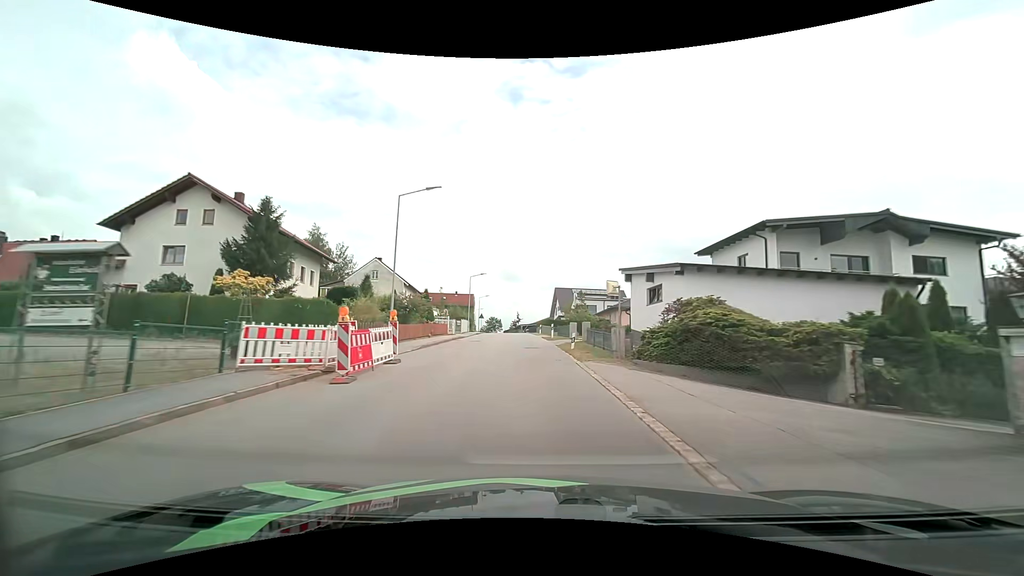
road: tertiary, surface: asphalt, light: Day
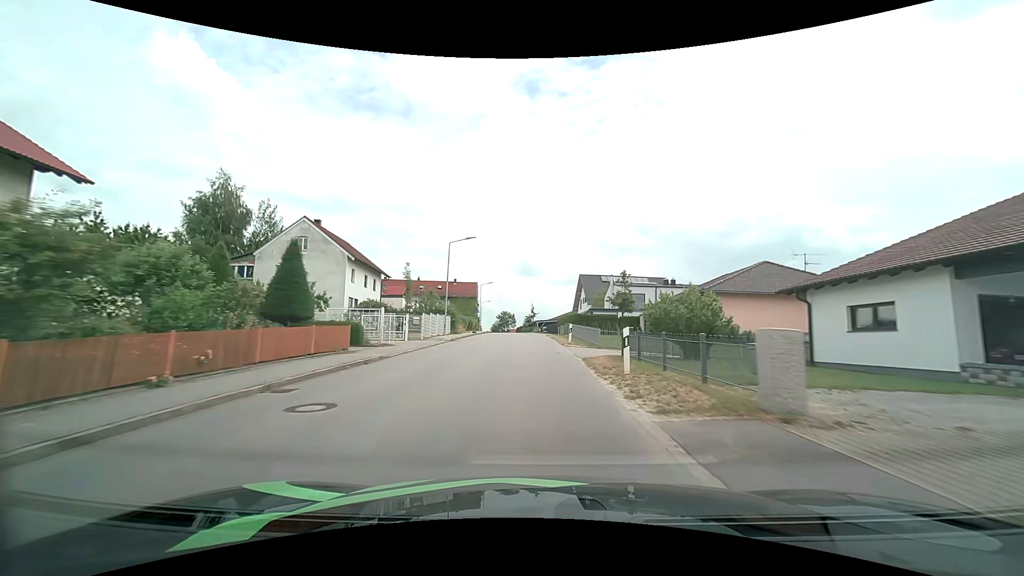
(-0.5, +26.4) m; -2°
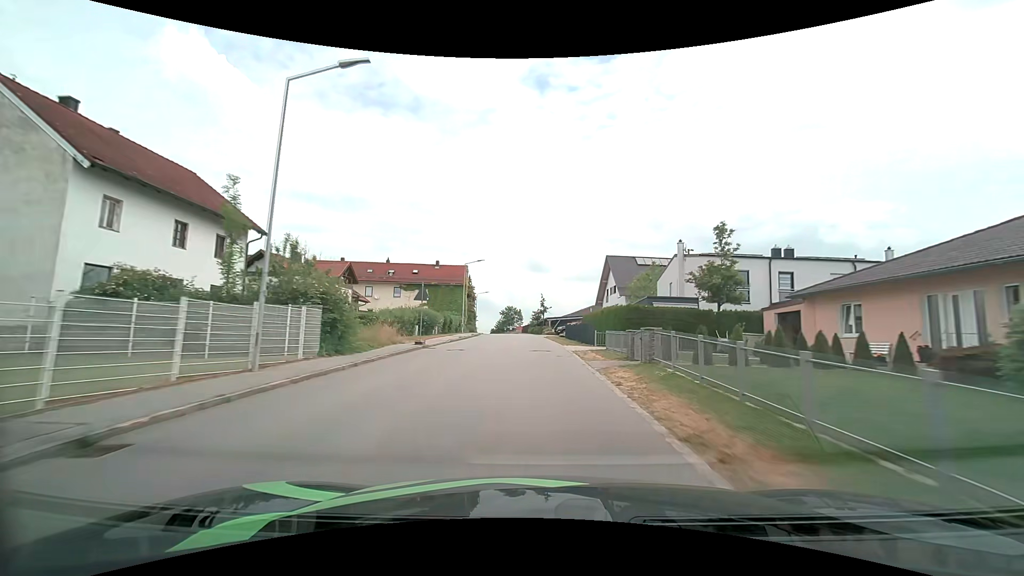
(-0.2, +27.0) m; -1°
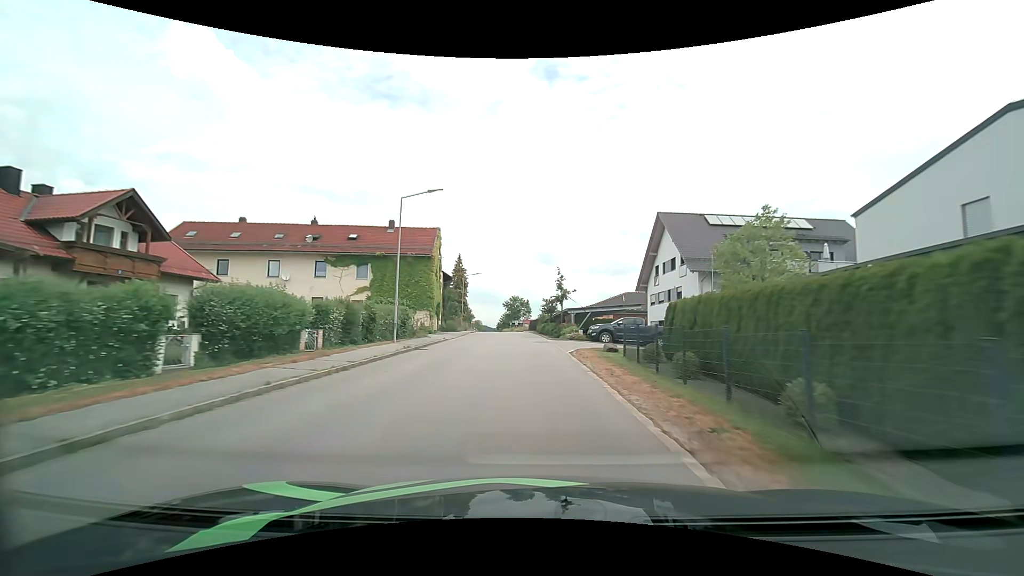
(-0.2, +27.6) m; -1°
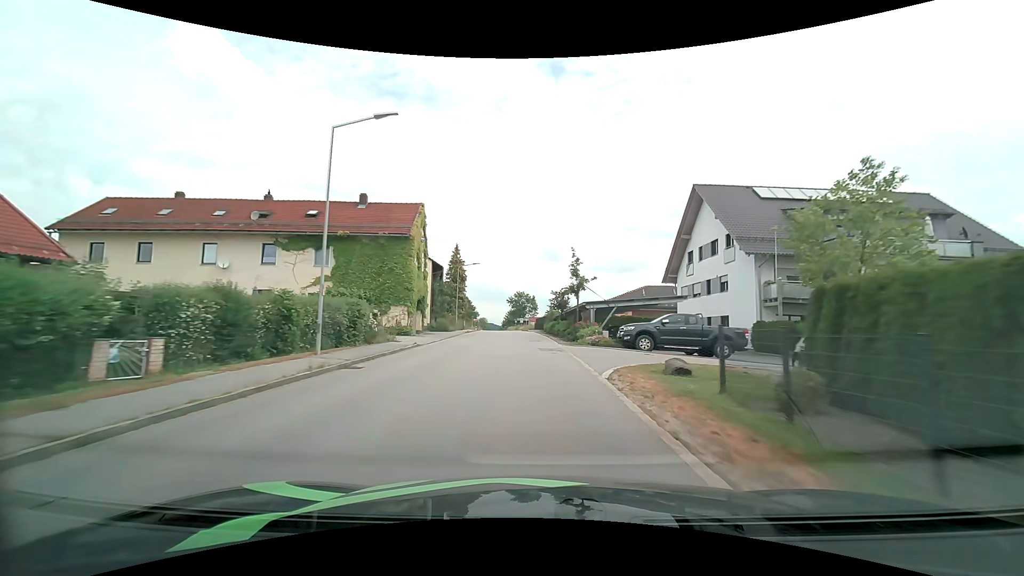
(-0.1, +9.4) m; -1°
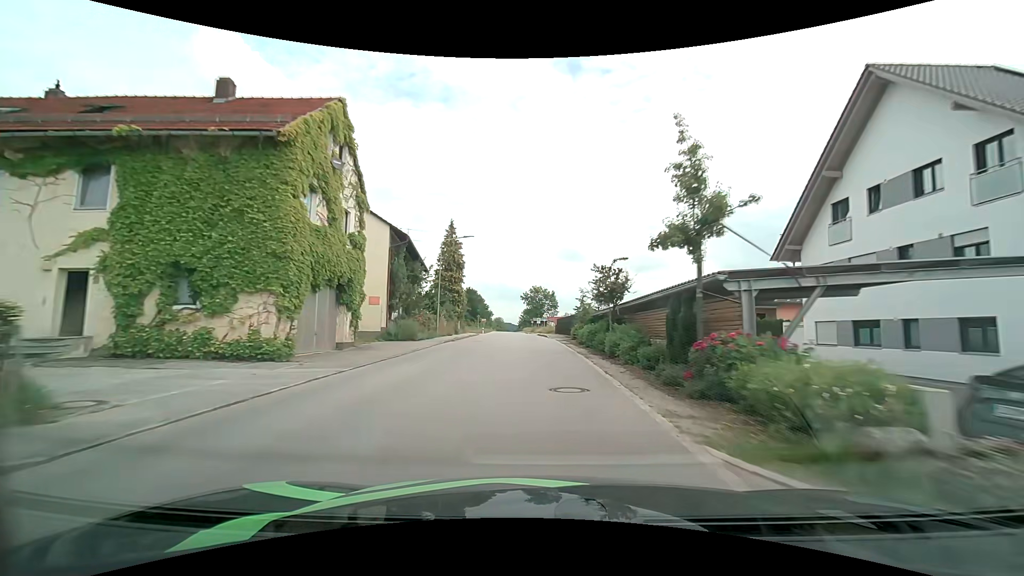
(-0.4, +19.0) m; -2°
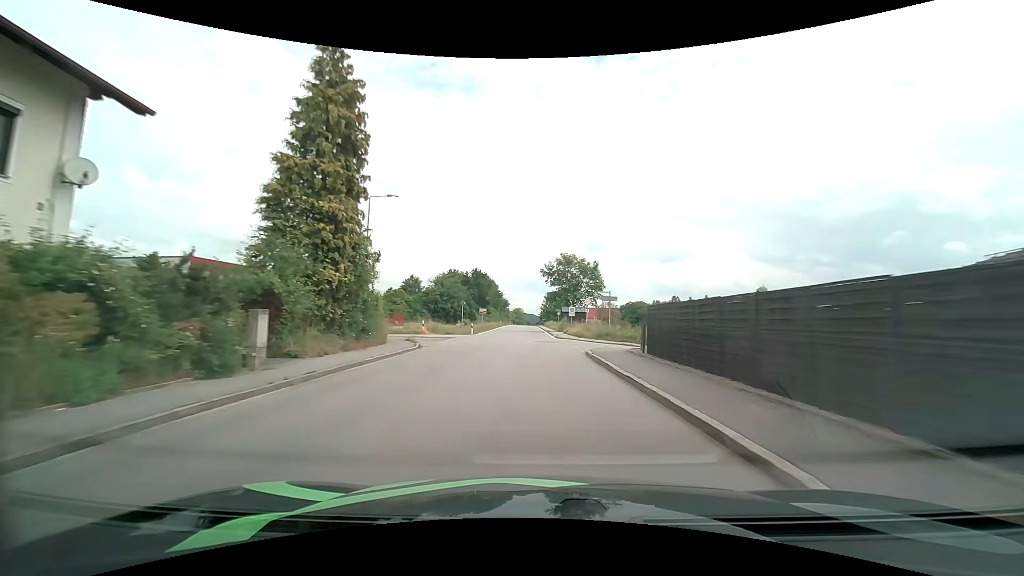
(-1.0, +38.7) m; -3°
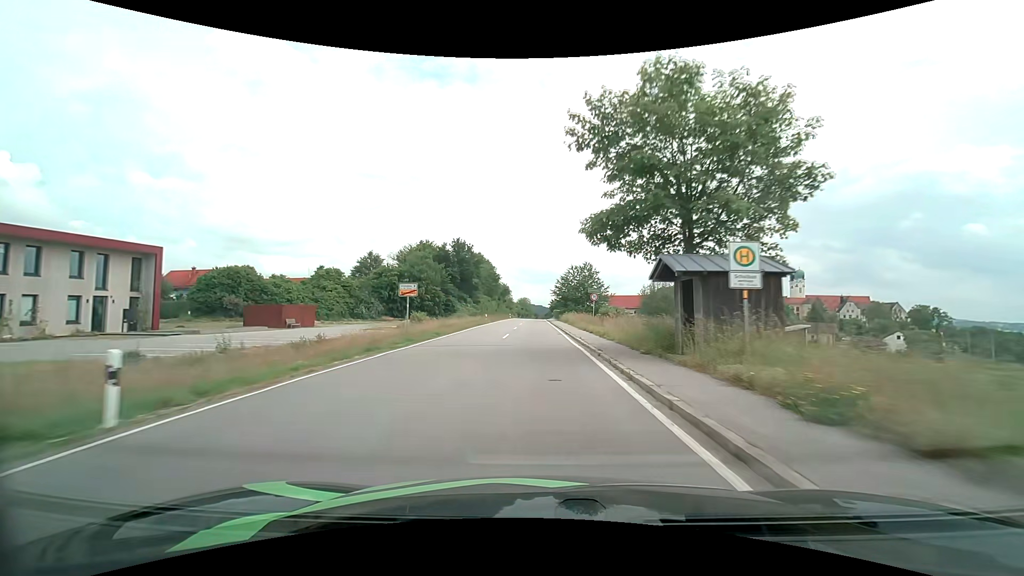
(-0.3, +41.6) m; -1°
(0, +10) (0, +20) (0, +30) (0, +40) (0, +50) (0, +60) (0, +70) (0, +80) (0, +90) (0, +100) m
